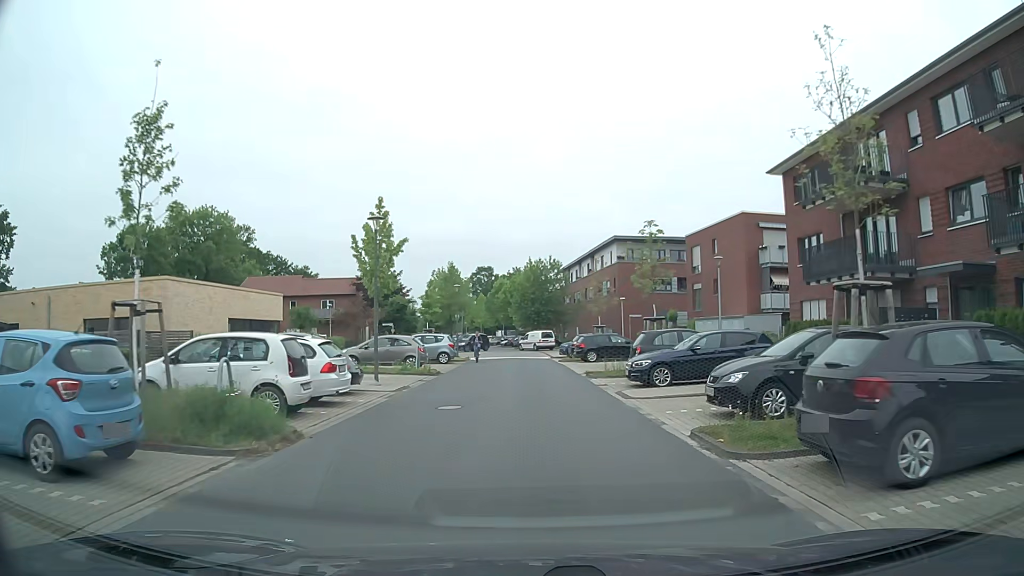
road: residential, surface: asphalt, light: Day
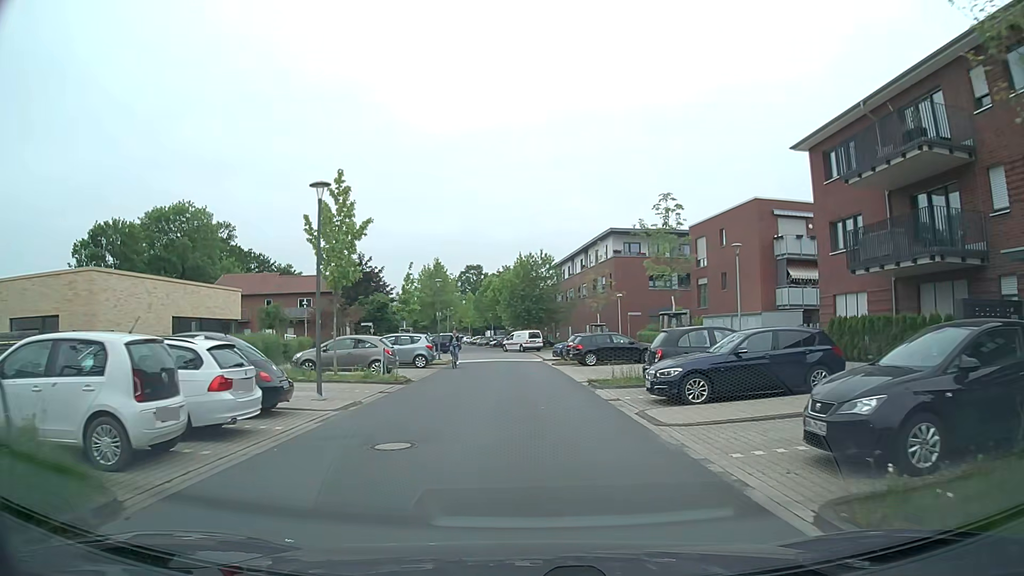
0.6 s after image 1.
(0.0, +4.7) m; +1°
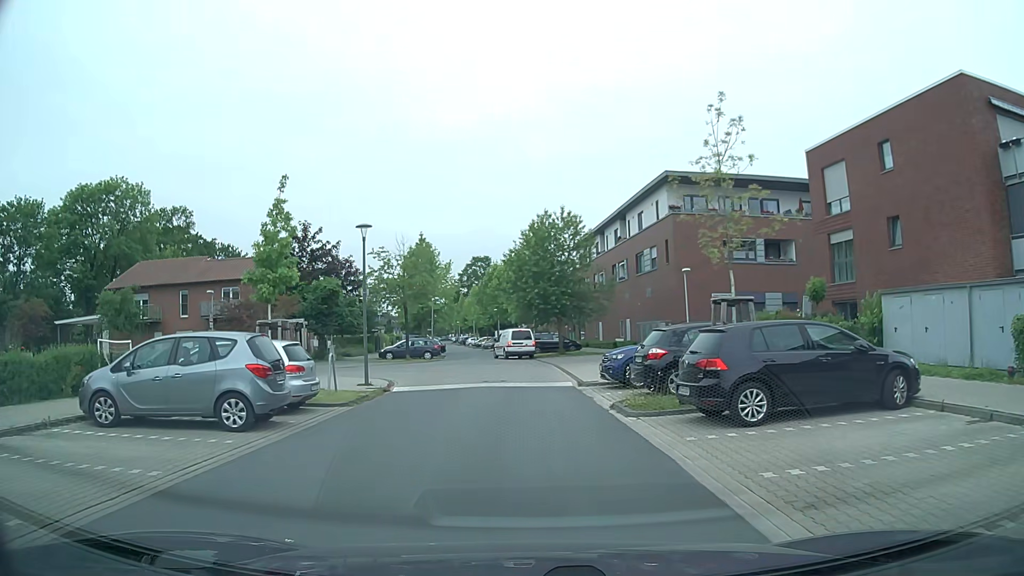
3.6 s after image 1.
(+0.1, +21.4) m; -1°
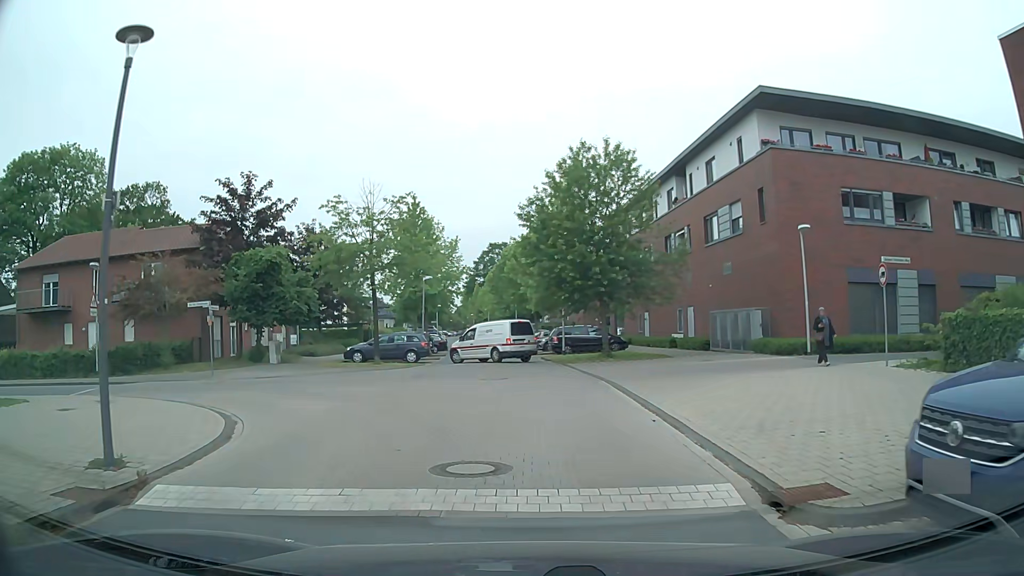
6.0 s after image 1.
(-0.4, +14.3) m; -2°
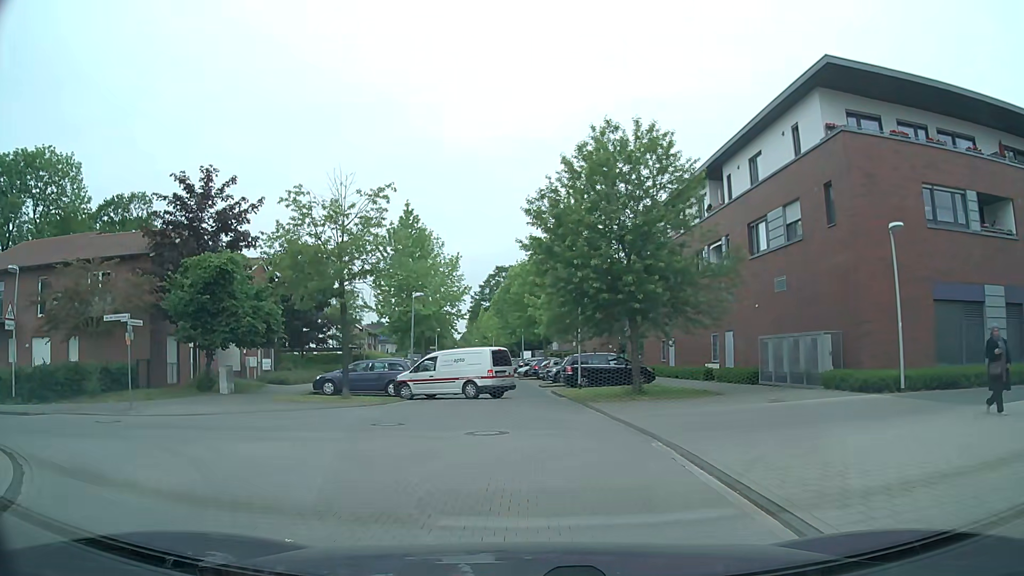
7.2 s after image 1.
(-0.1, +6.2) m; -1°
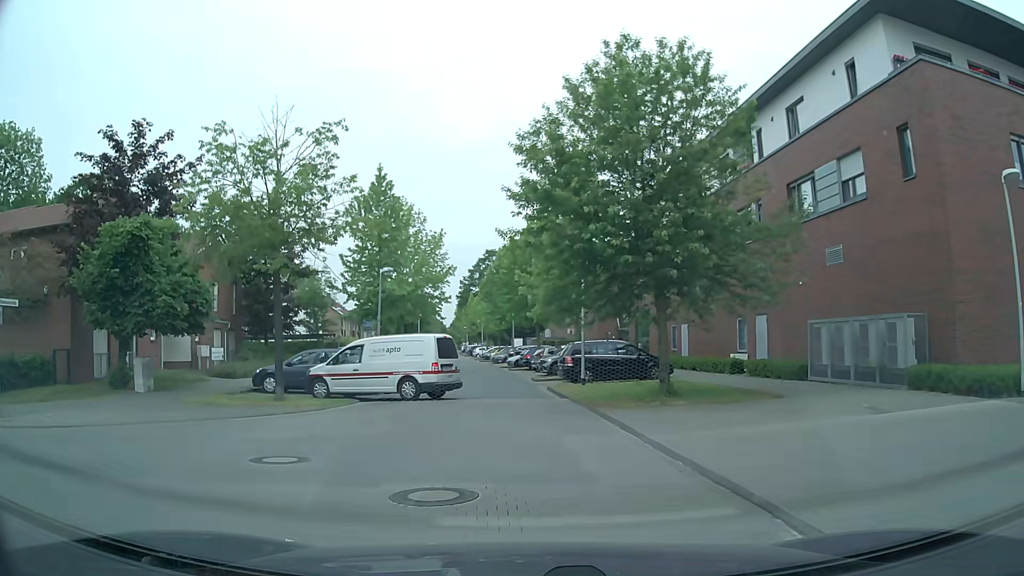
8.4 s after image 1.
(0.0, +5.8) m; +1°
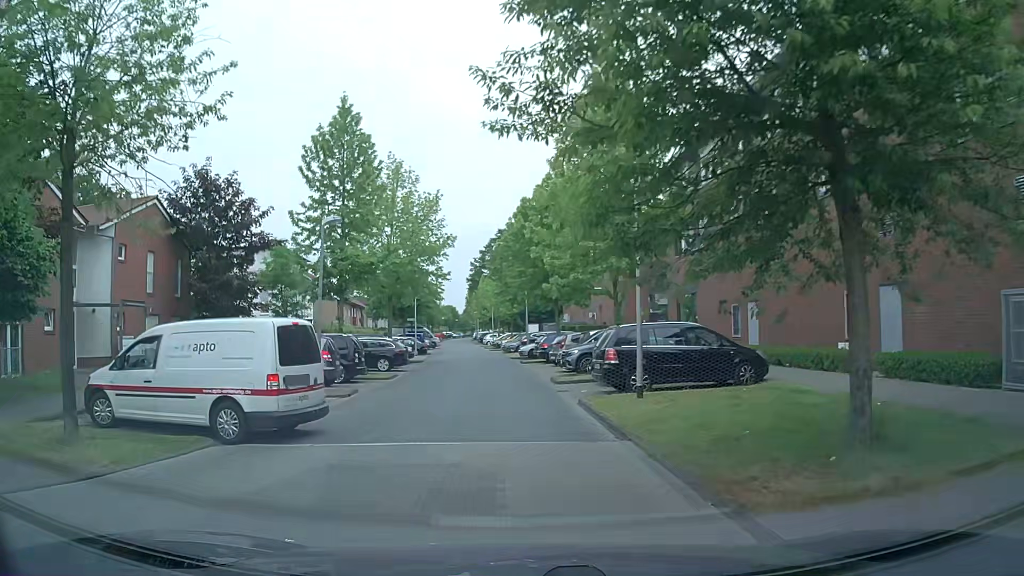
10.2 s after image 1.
(-0.1, +9.6) m; -2°
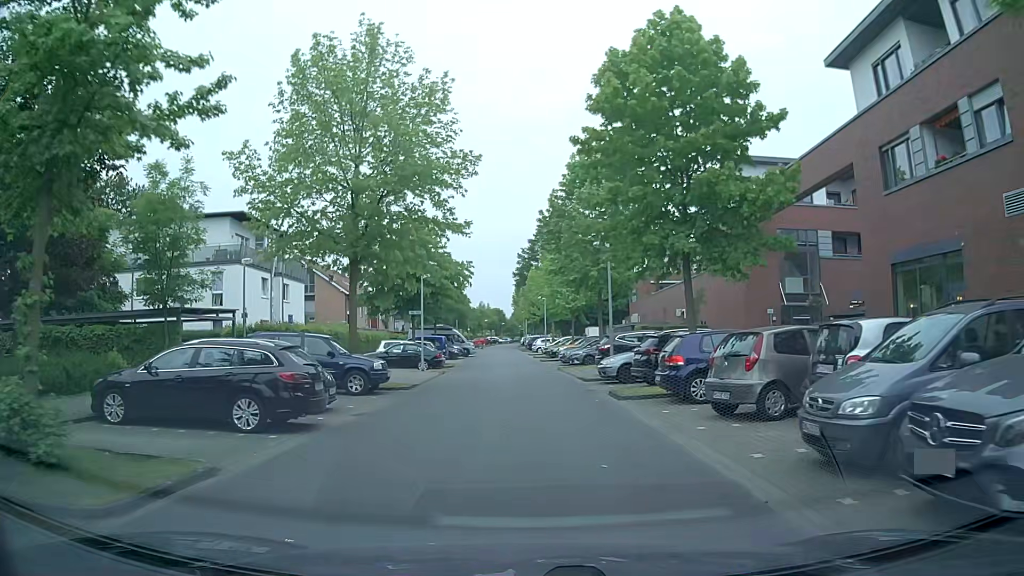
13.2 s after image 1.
(-1.0, +20.0) m; -4°
(0, +10) (0, +20) (-1, +30) (-1, +40) (-1, +50) (-2, +60) (-3, +70) (-3, +80) (-4, +90) (-4, +100) m
